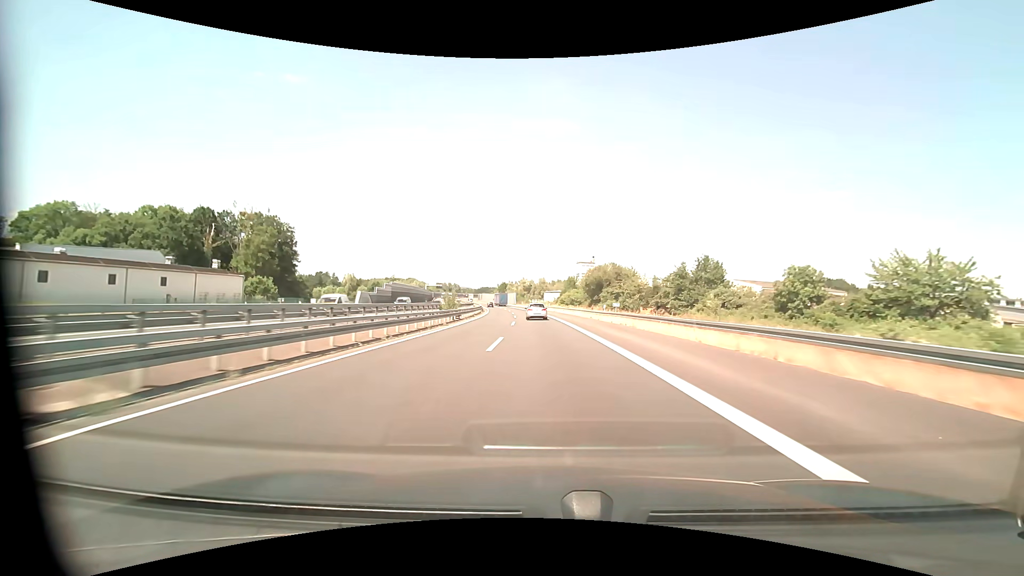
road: motorway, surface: asphalt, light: Day
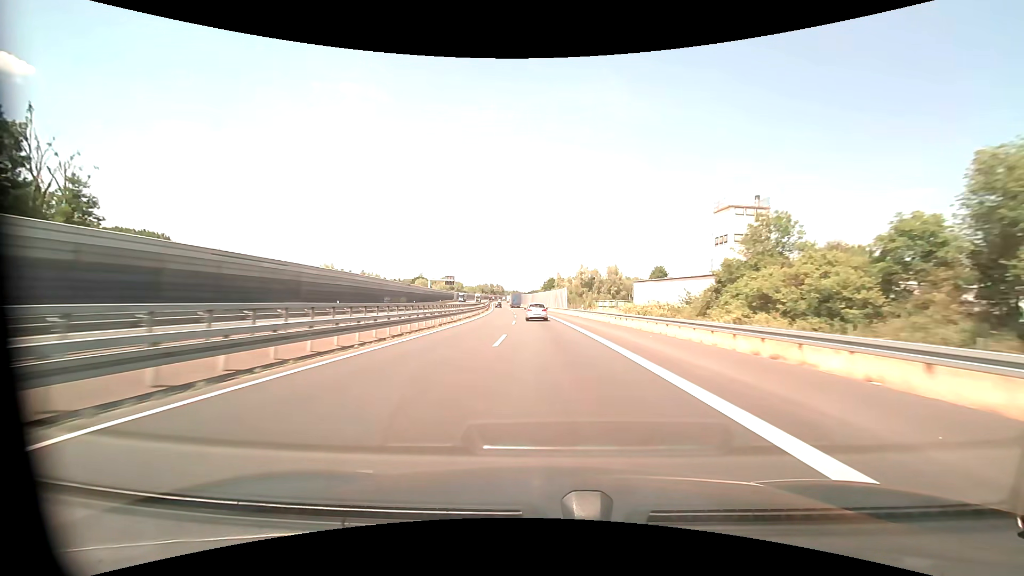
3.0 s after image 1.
(-4.8, +88.7) m; -6°
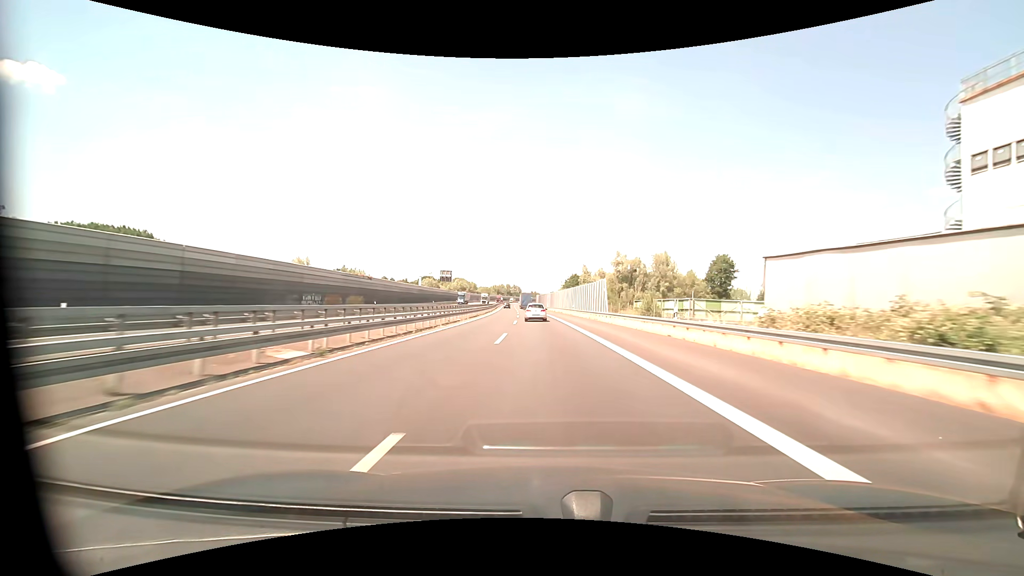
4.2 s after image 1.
(-0.7, +35.1) m; -2°
(0, +10) (0, +20) (-1, +30) (-1, +40) (-1, +50) (-2, +60) (-3, +70) (-3, +80) (-4, +90) (-4, +100) m
